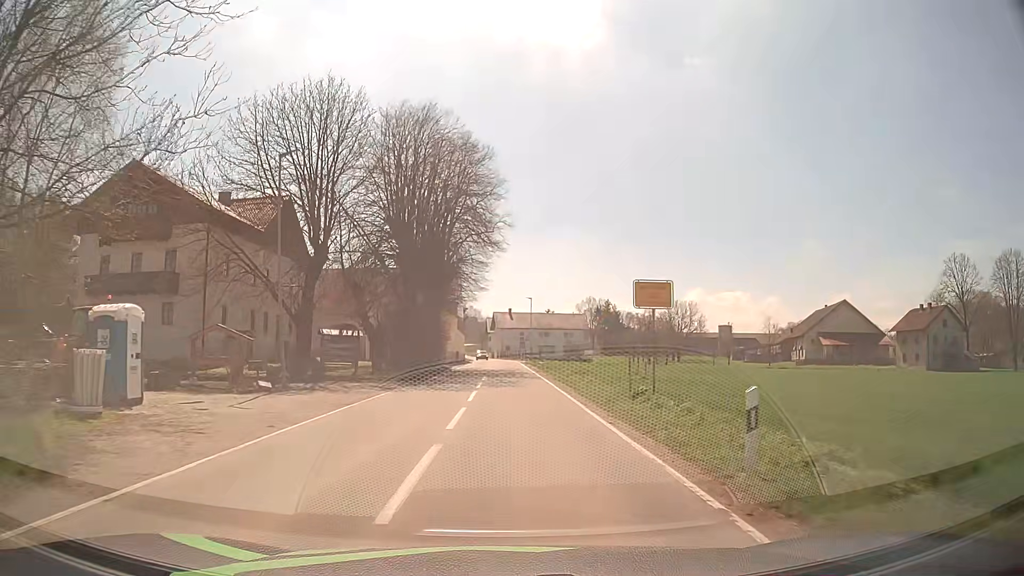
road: tertiary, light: Day
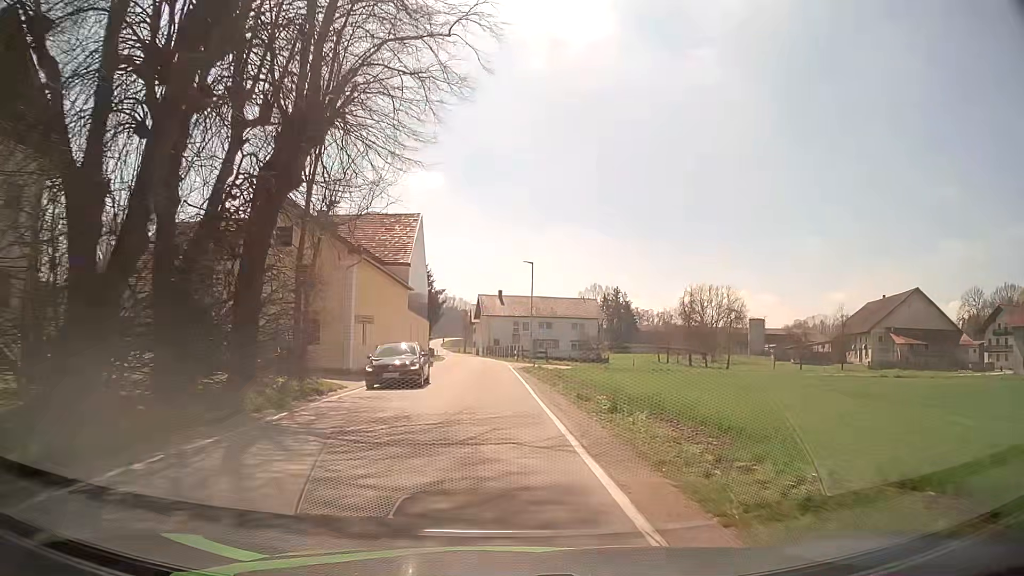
(+0.4, +33.8) m; +1°
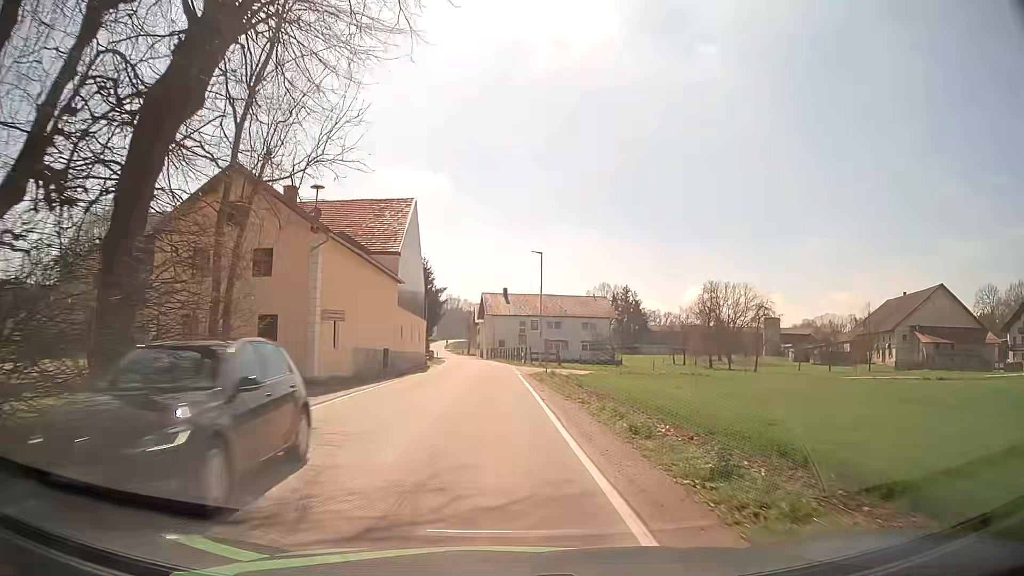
(0.0, +6.8) m; 0°
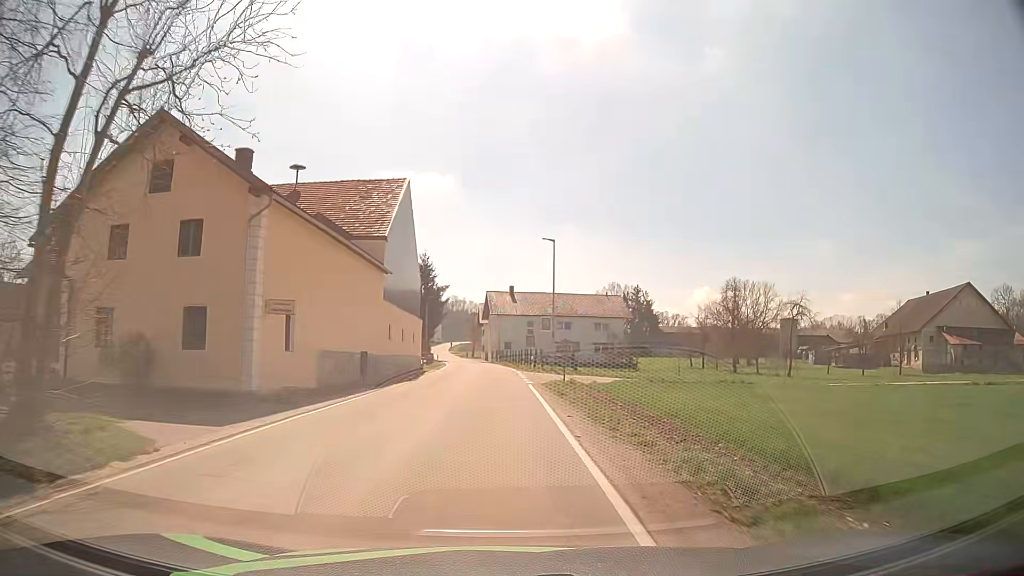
(0.0, +6.8) m; 0°
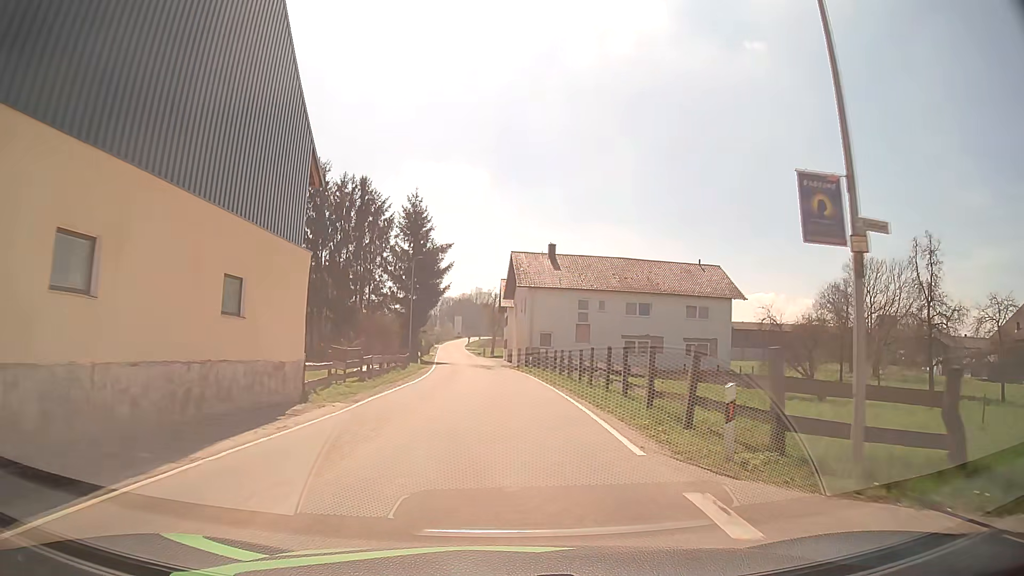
(-1.0, +34.8) m; -3°
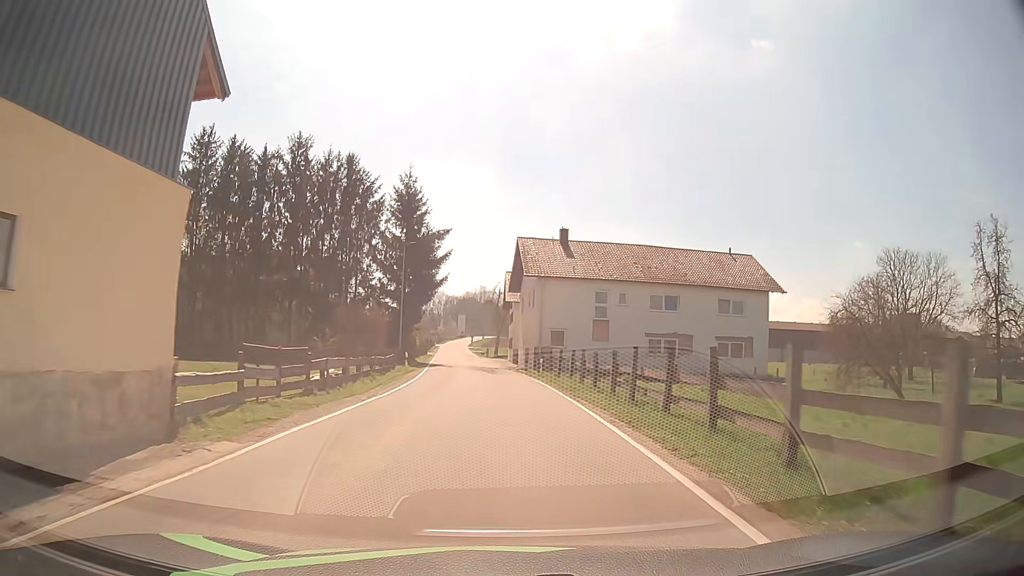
(0.0, +7.3) m; 0°
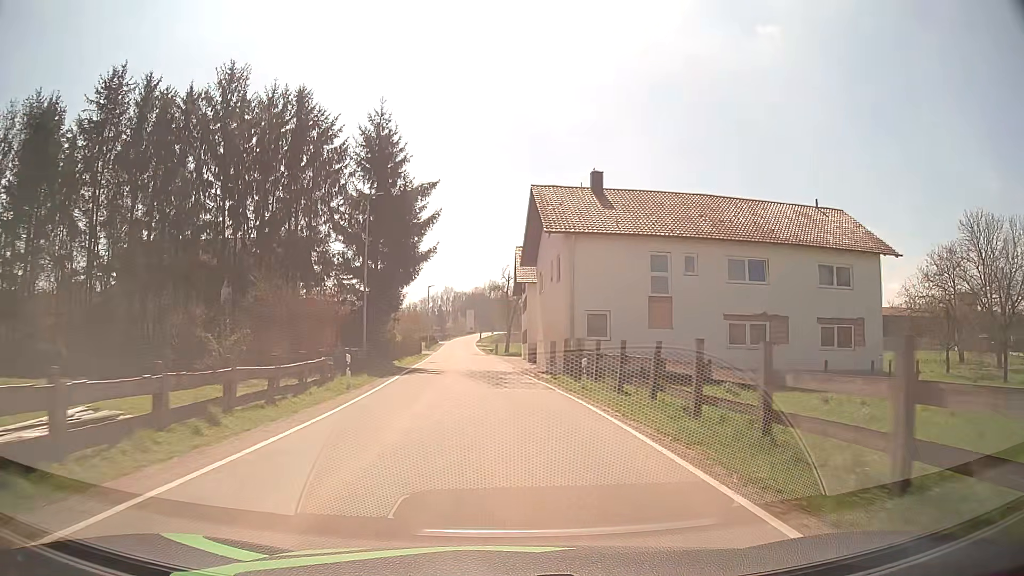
(-0.1, +14.9) m; -1°
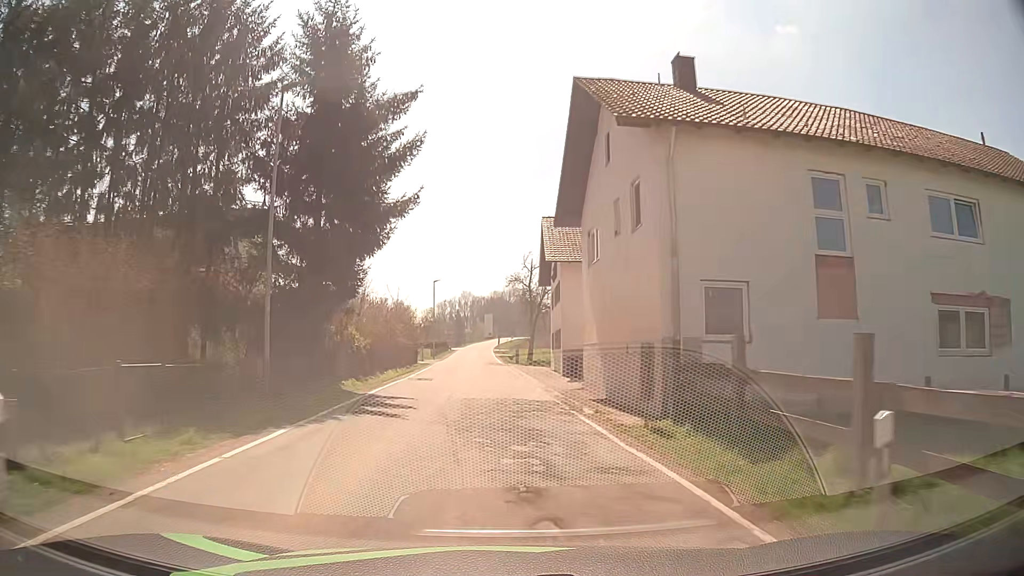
(-0.3, +15.3) m; -2°
(0, +10) (0, +20) (-1, +30) (-1, +40) (-2, +50) (-2, +60) (-3, +70) (-3, +80) (-4, +90) (-4, +100) m
